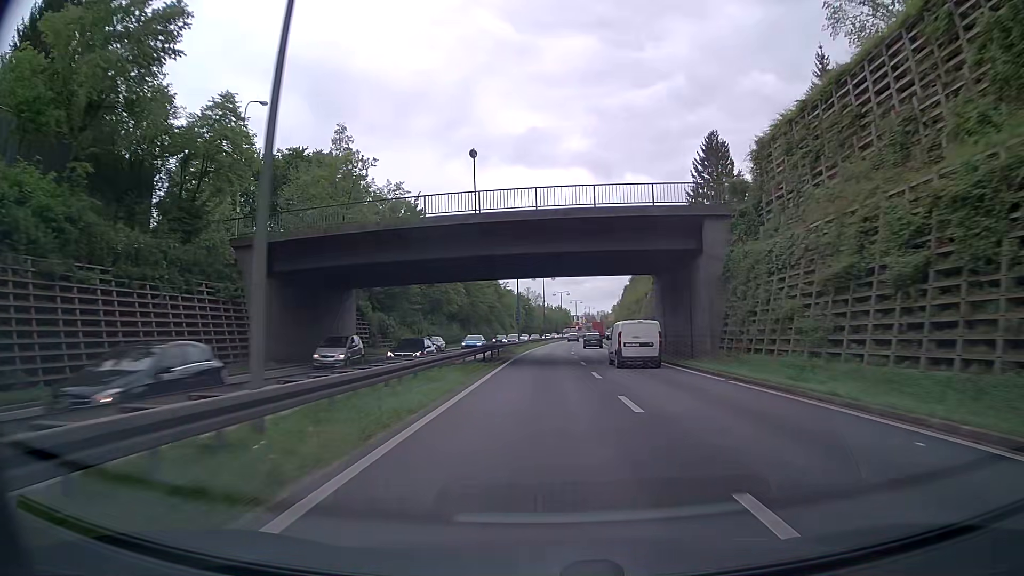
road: trunk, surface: asphalt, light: Day
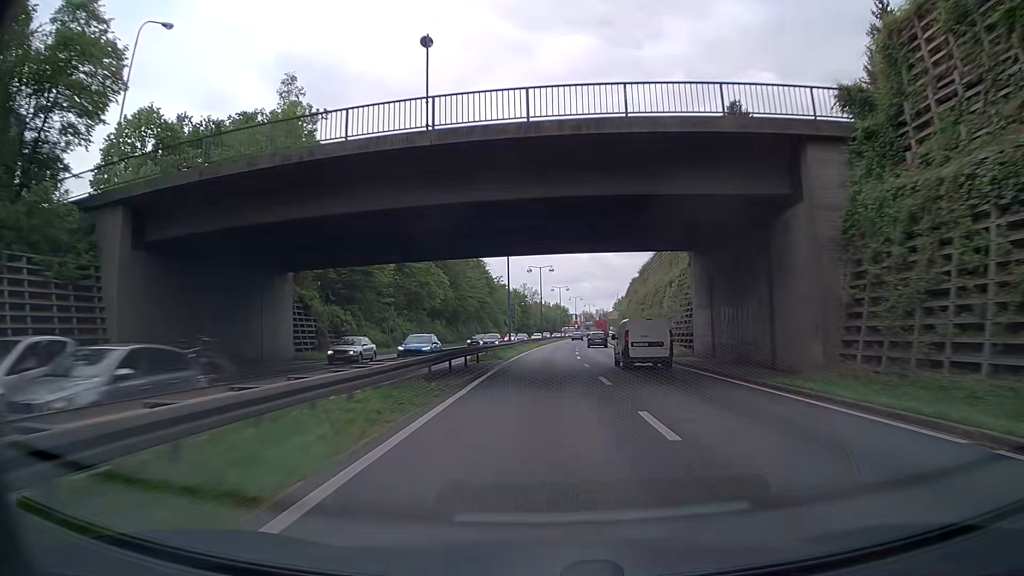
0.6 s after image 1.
(0.0, +12.2) m; +1°
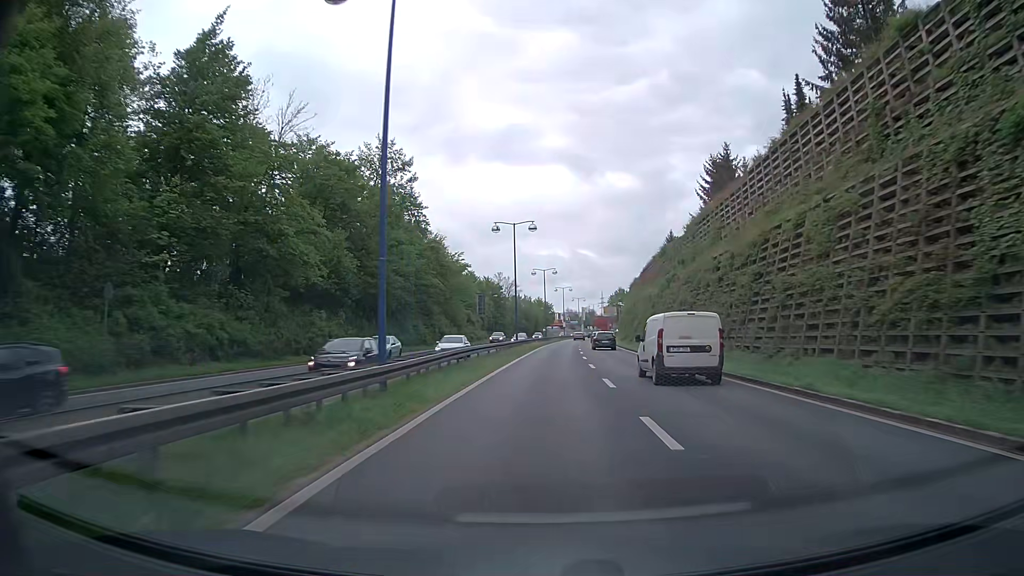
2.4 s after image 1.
(+0.3, +36.6) m; +1°
(0, +10) (0, +20) (0, +30) (+1, +40) (+1, +50) (+2, +60) (+2, +70) (+3, +80) (+4, +90) (+4, +100) m
